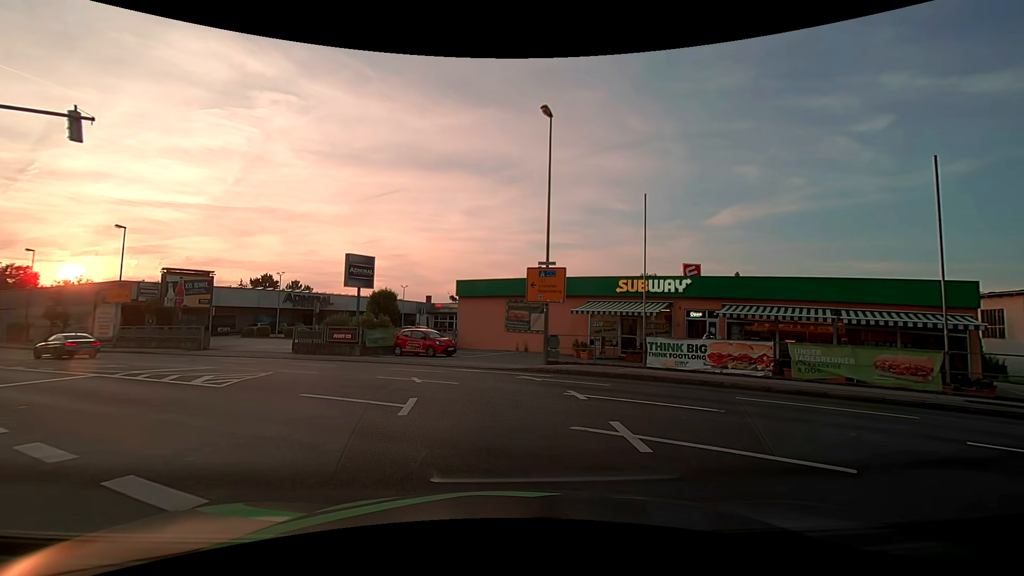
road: tertiary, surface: asphalt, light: Day
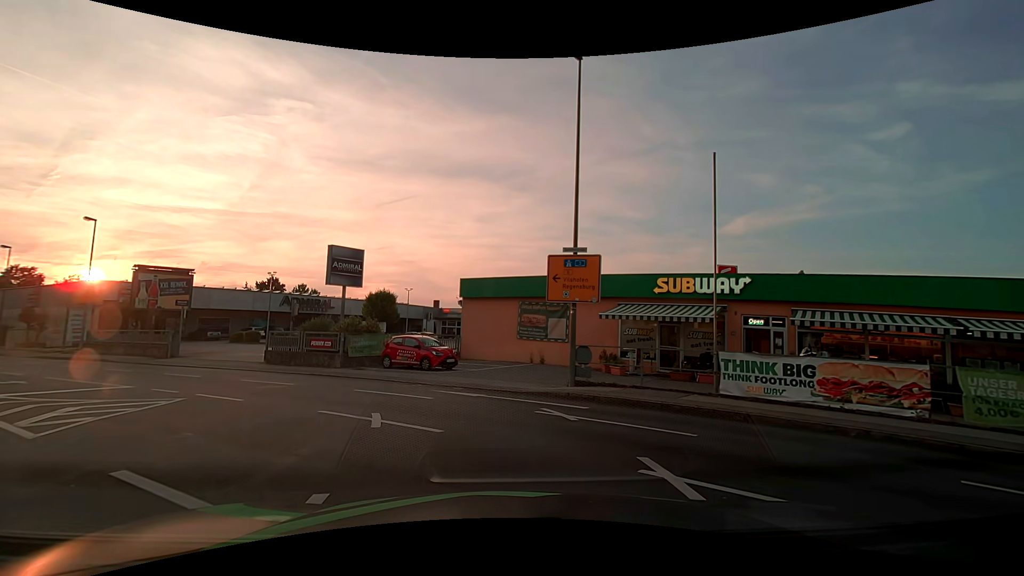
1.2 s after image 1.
(0.0, +5.1) m; 0°
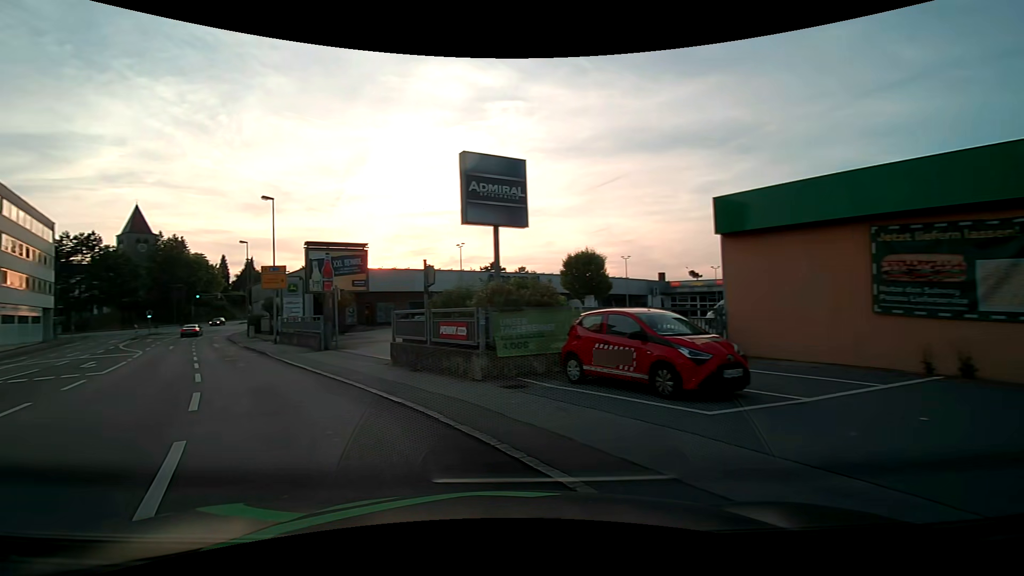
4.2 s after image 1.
(-1.4, +13.2) m; -24°
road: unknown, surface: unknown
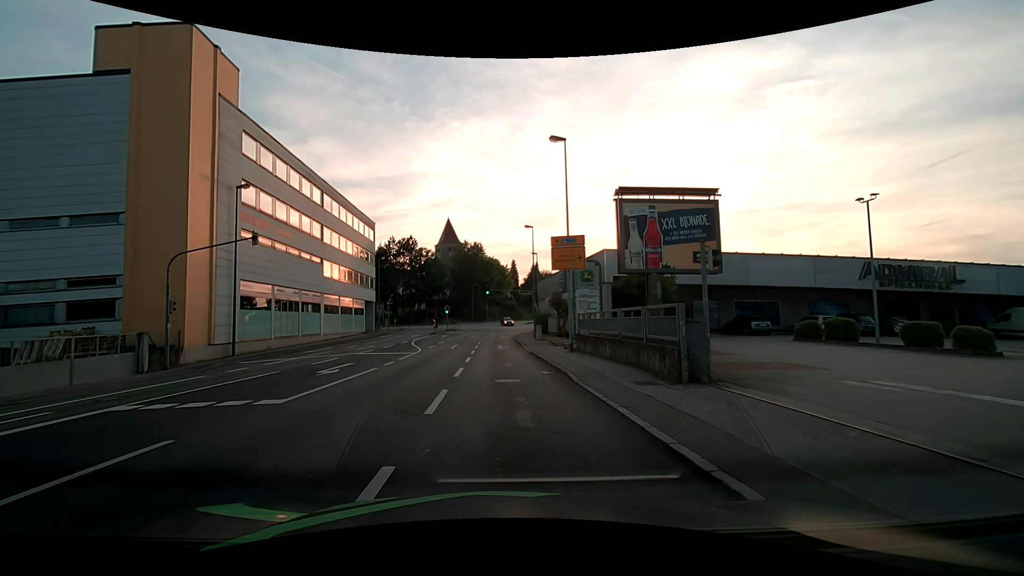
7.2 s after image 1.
(-6.3, +13.4) m; -32°
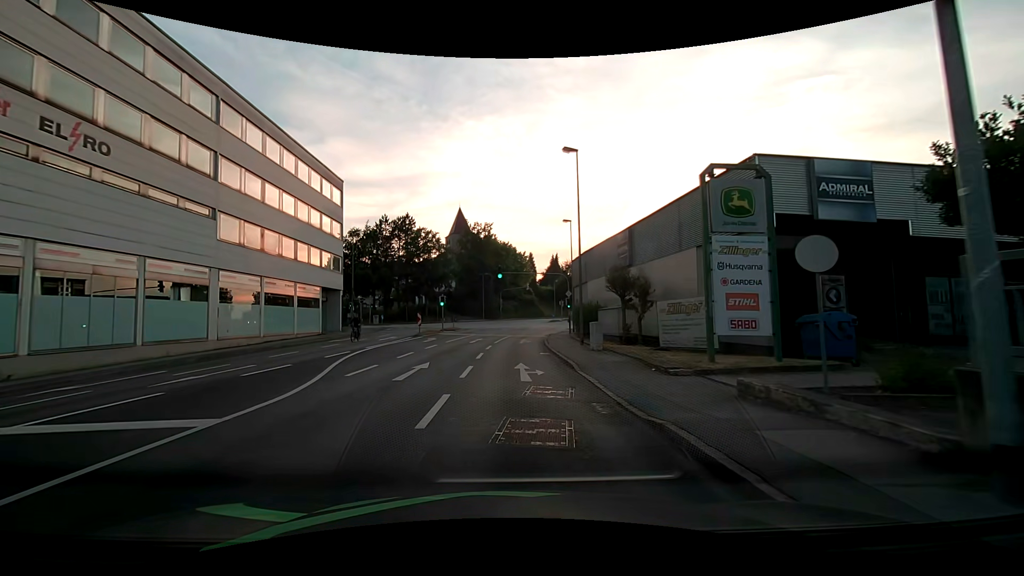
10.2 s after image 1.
(-0.4, +19.6) m; -1°
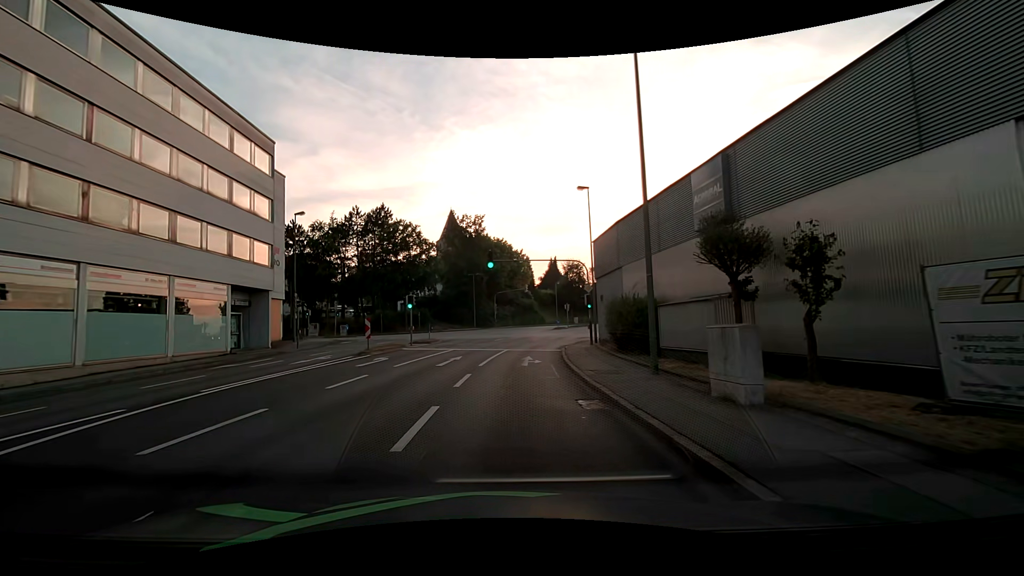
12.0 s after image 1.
(0.0, +13.0) m; +1°
(0, +10) (0, +20) (+1, +30) (+3, +40) (+10, +46) (+20, +48) (+30, +49) (+40, +50) (+50, +50) (+60, +51) m
